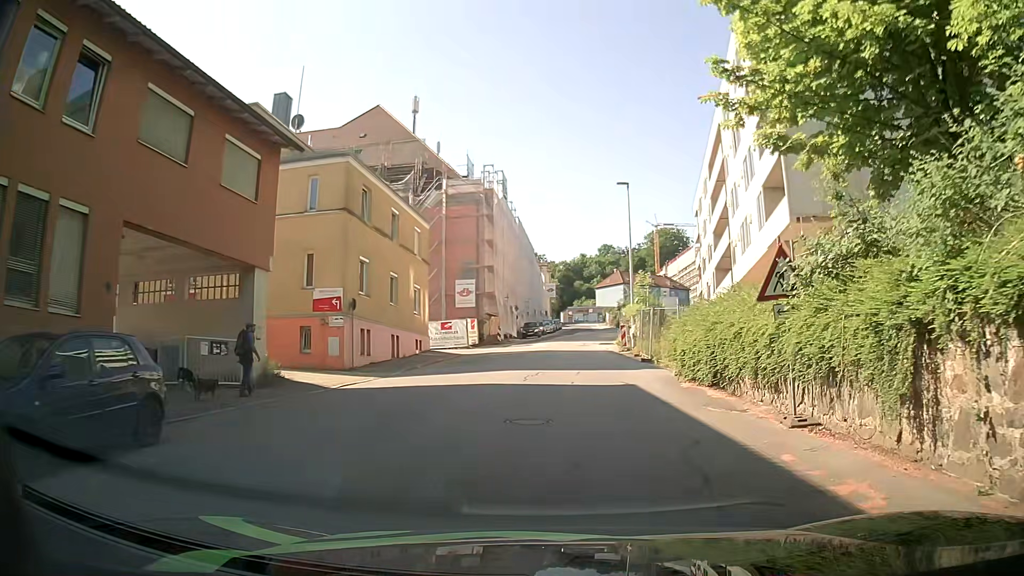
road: residential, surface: asphalt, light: Day
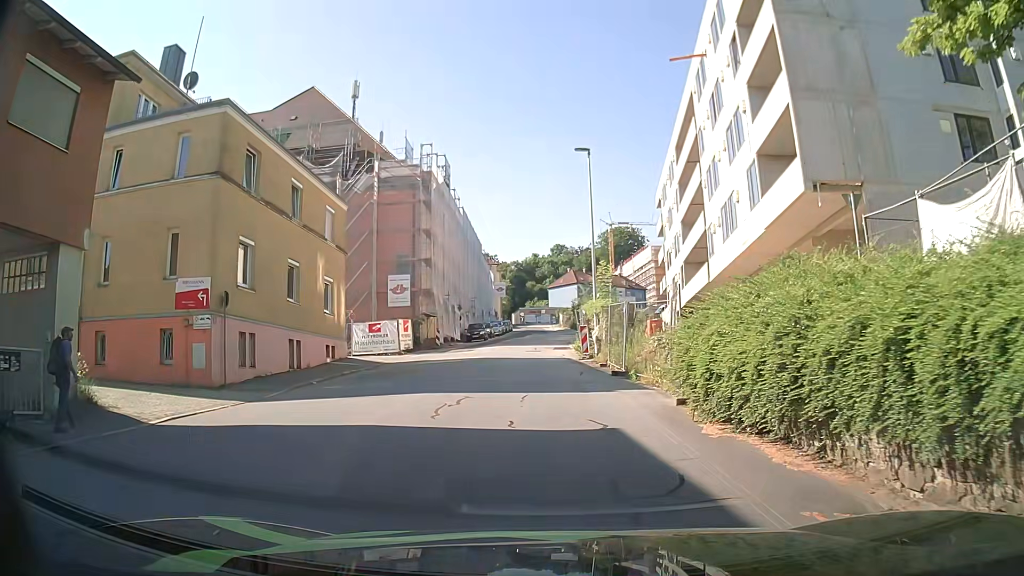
(+0.2, +6.7) m; +4°
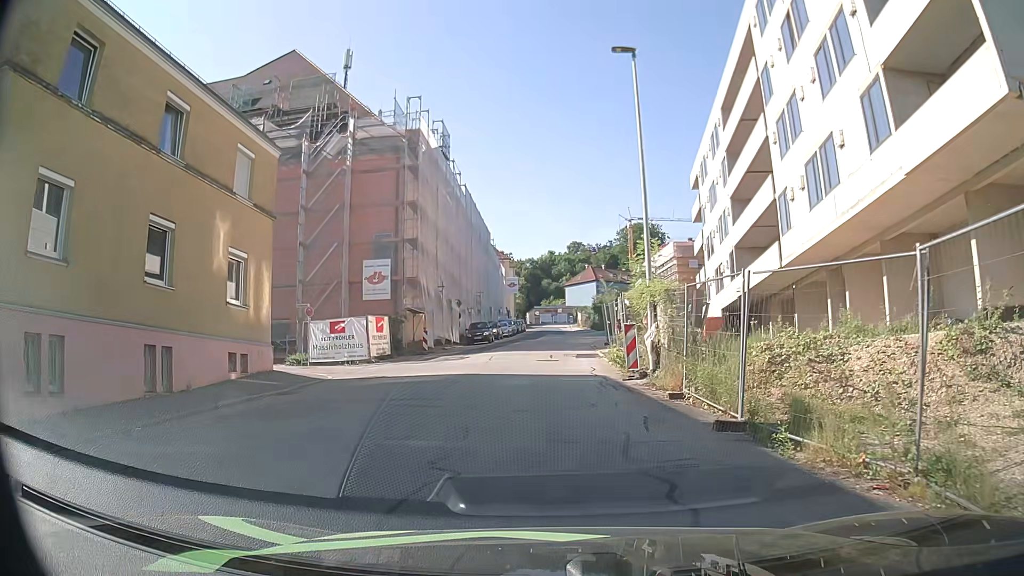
(-0.3, +10.0) m; -2°
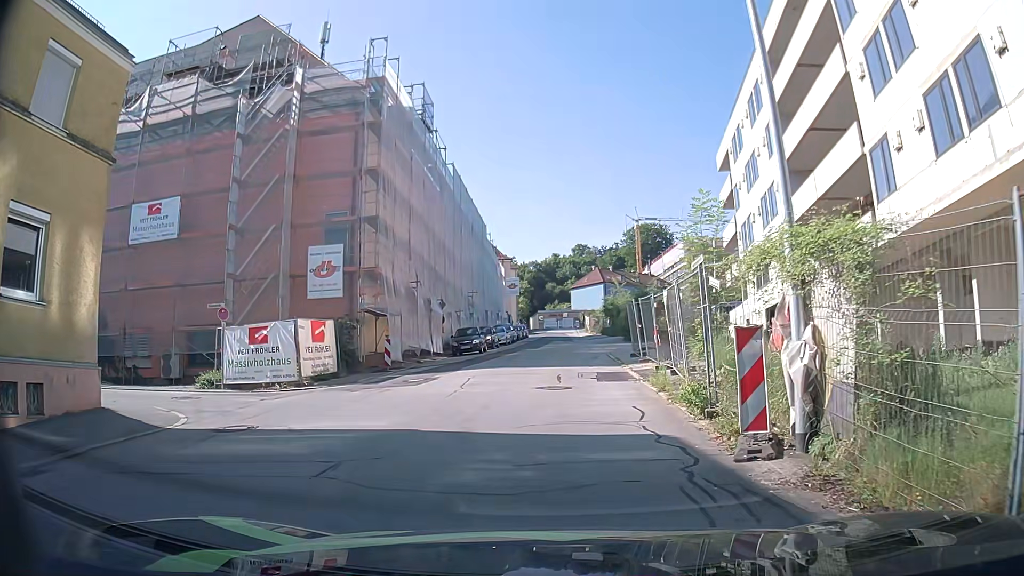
(0.0, +8.9) m; 0°
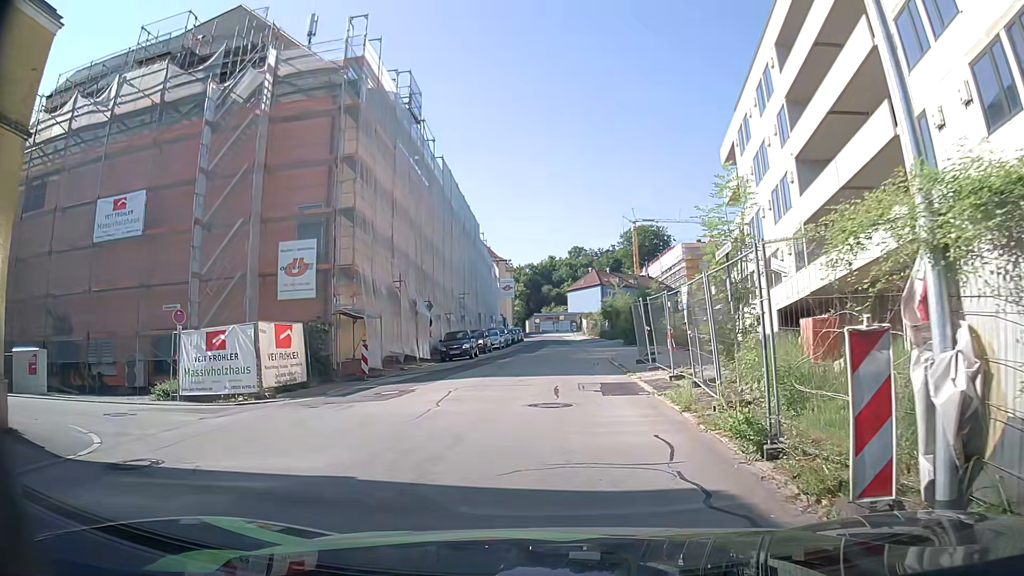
(0.0, +2.7) m; -1°
